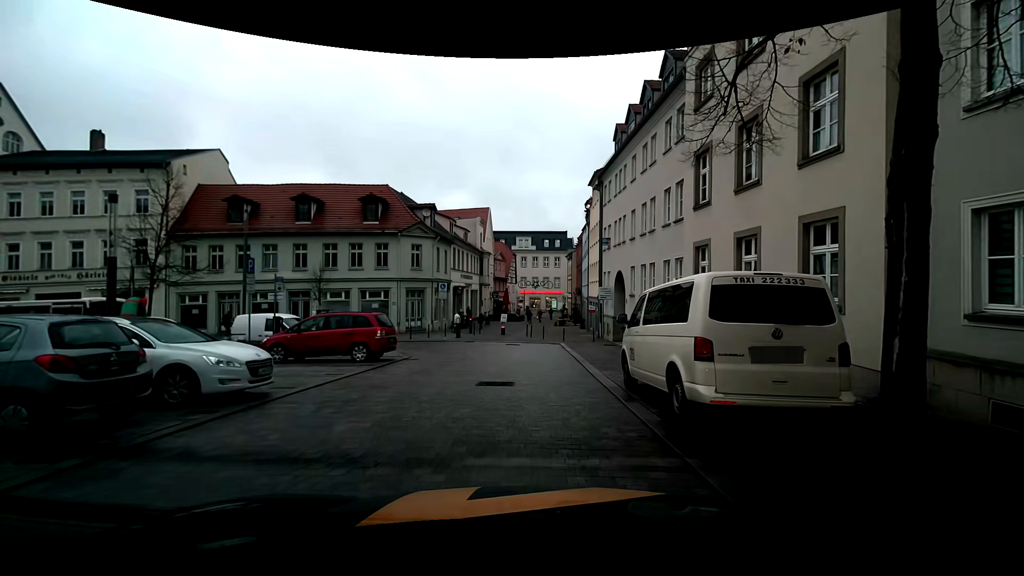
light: Day
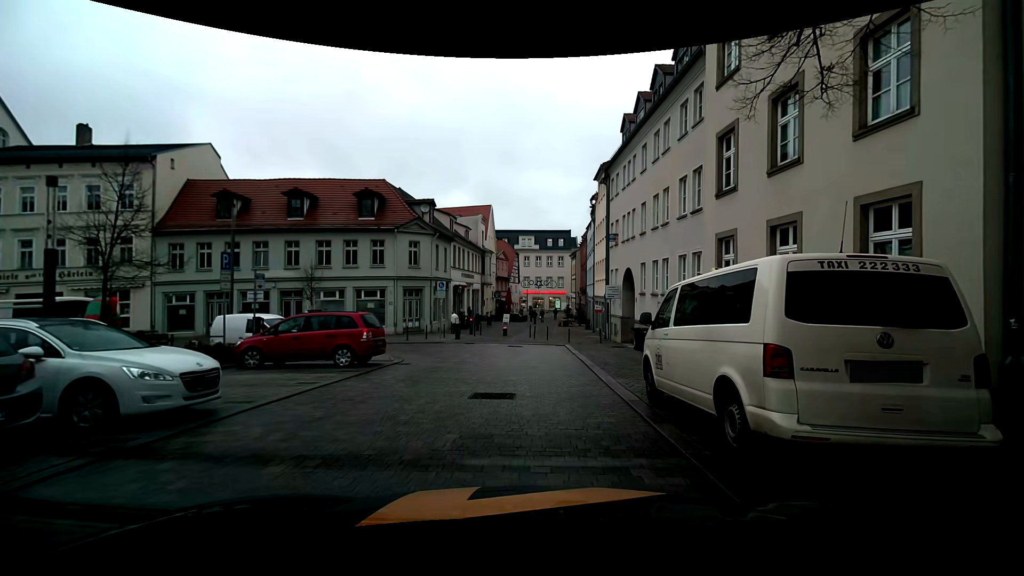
(0.0, +1.7) m; +1°
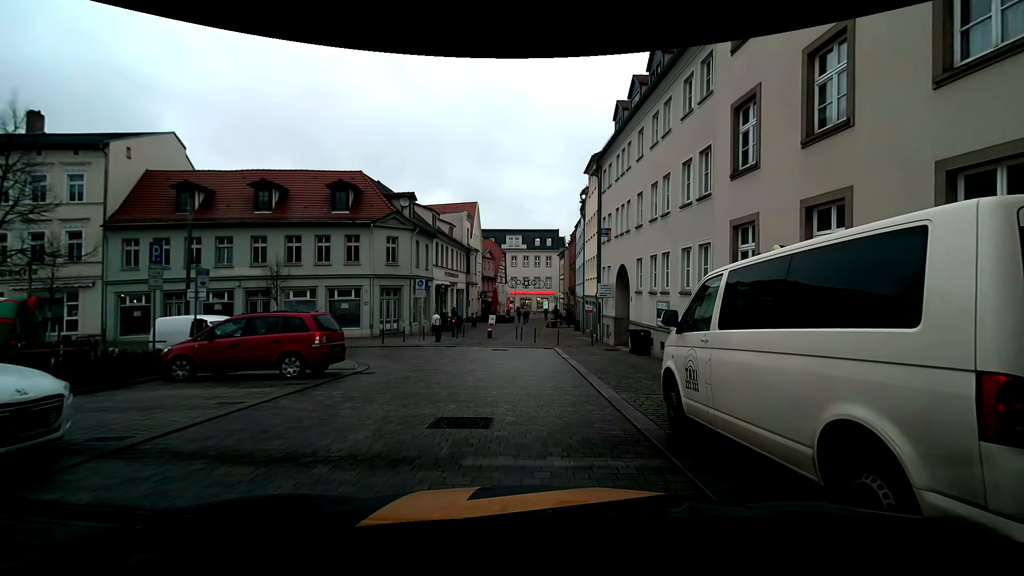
(+0.1, +2.2) m; +4°
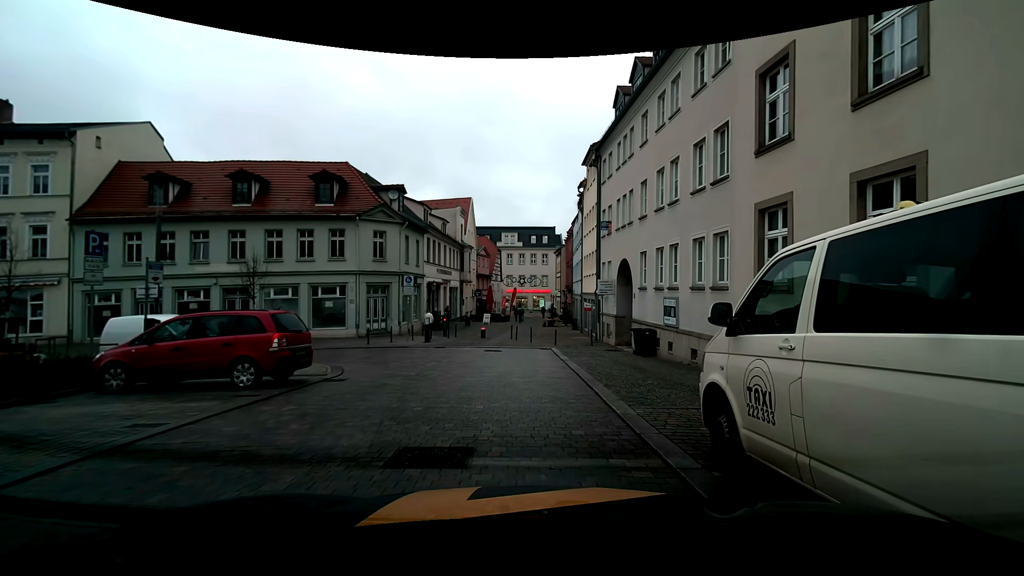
(0.0, +1.7) m; 0°
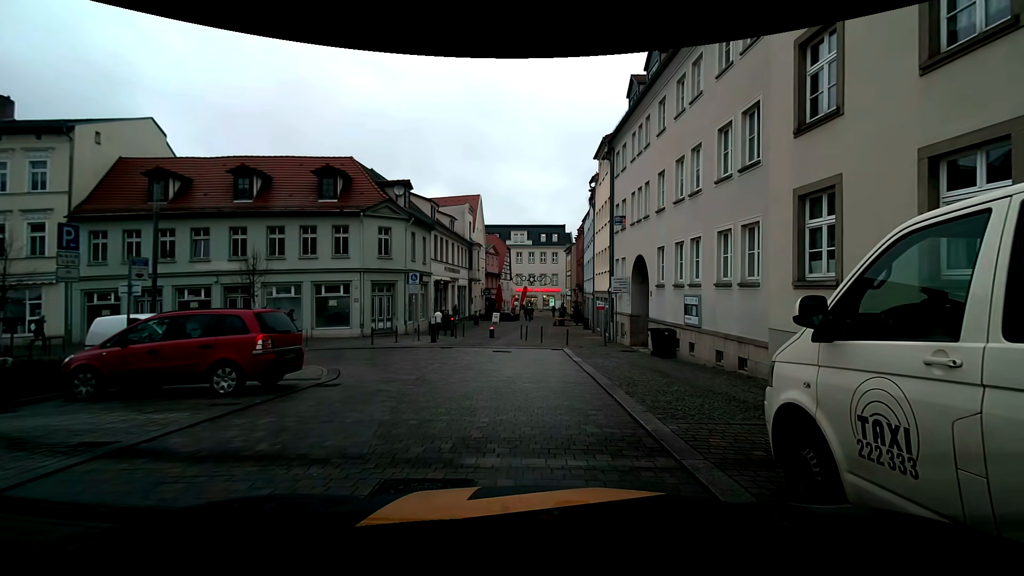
(0.0, +1.1) m; 0°
